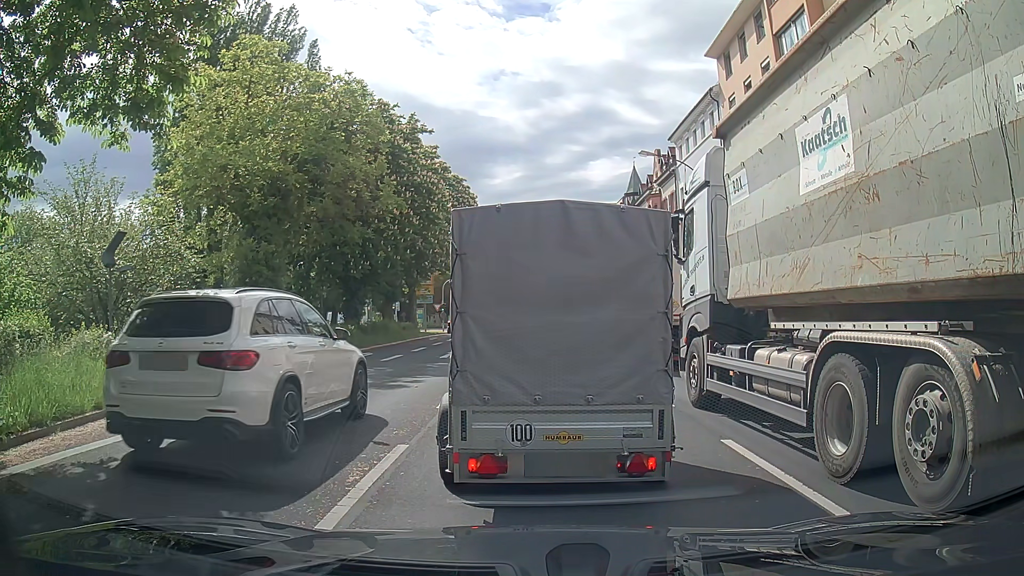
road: primary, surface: asphalt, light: Day
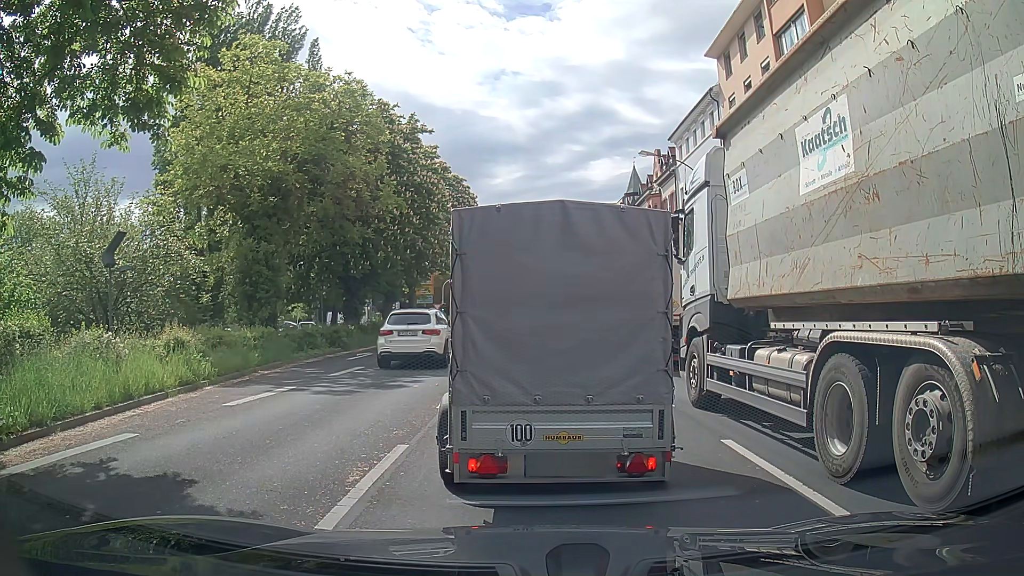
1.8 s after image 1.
(0.0, 0.0) m; 0°
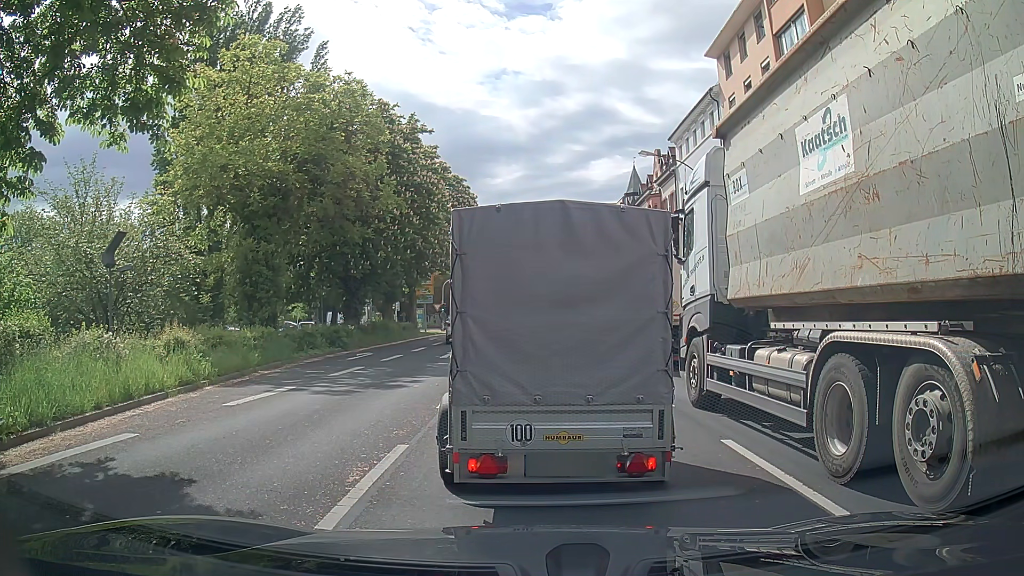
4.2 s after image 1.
(0.0, 0.0) m; 0°
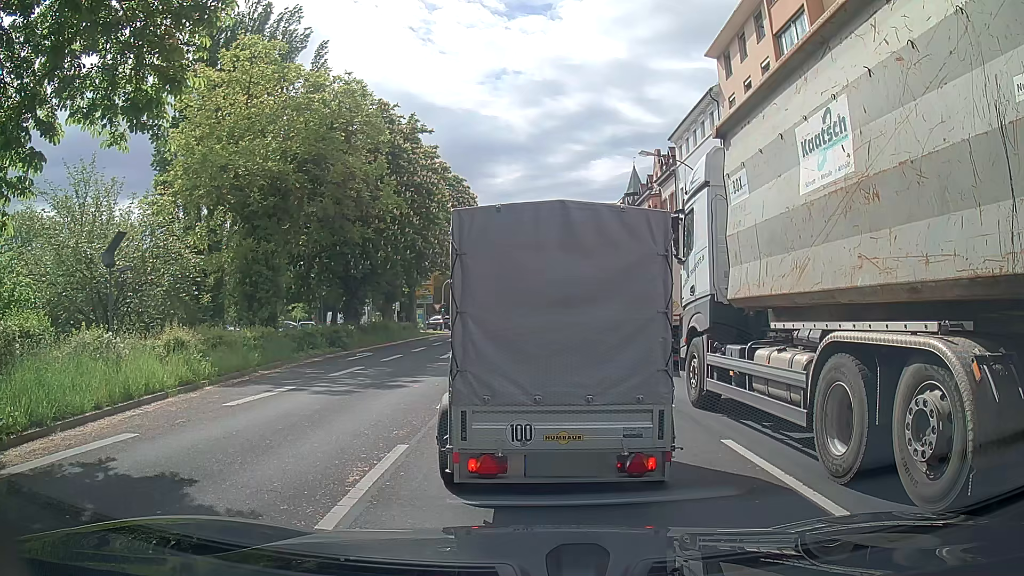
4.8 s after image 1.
(0.0, 0.0) m; 0°
